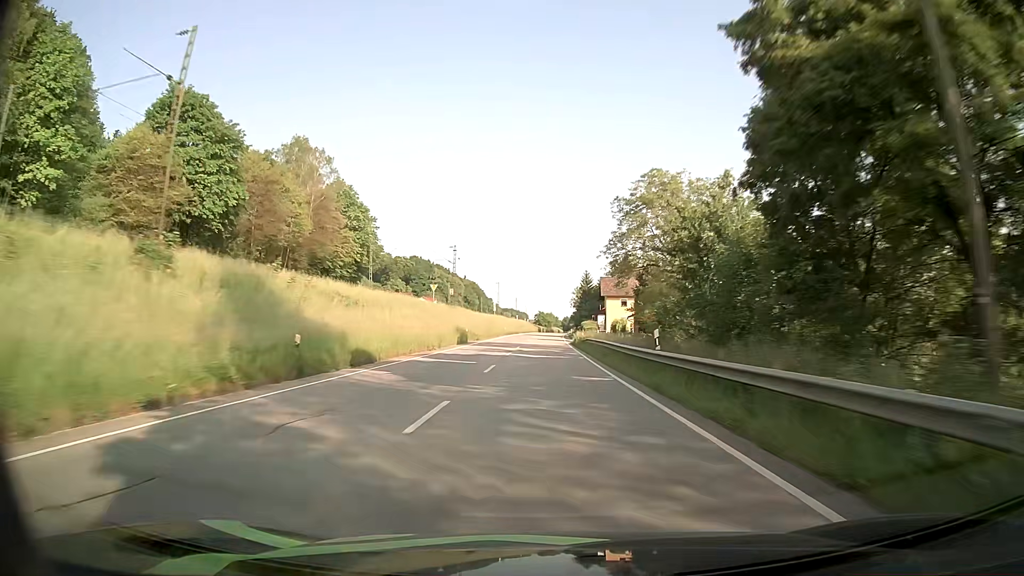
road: primary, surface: asphalt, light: Day
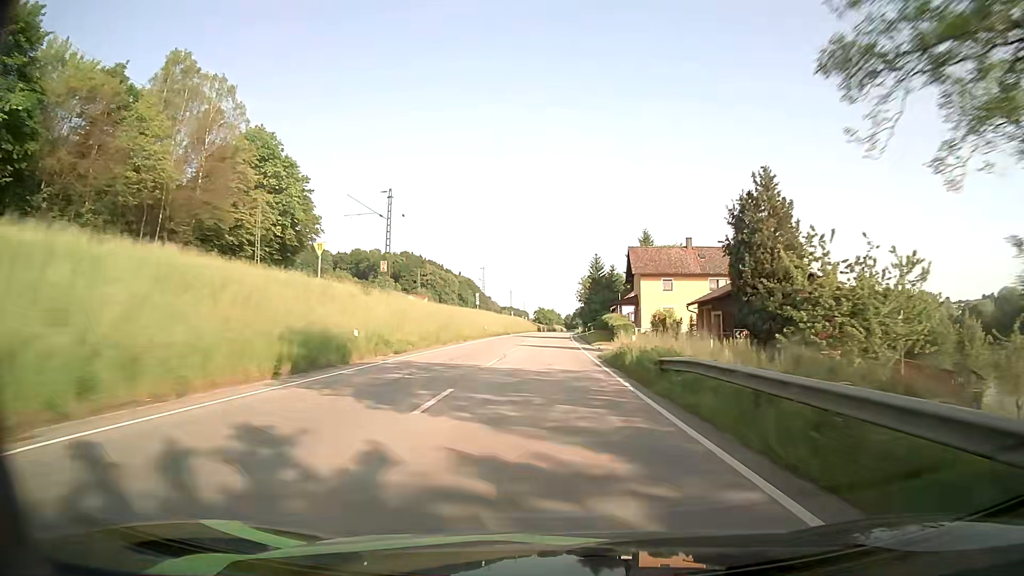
(-0.1, +34.9) m; 0°
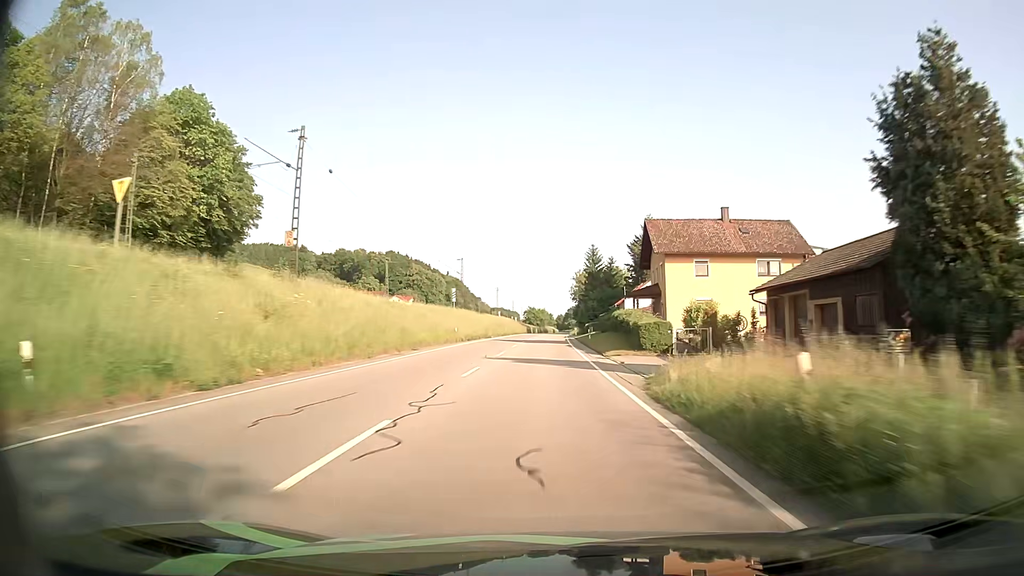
(+0.1, +17.1) m; +1°
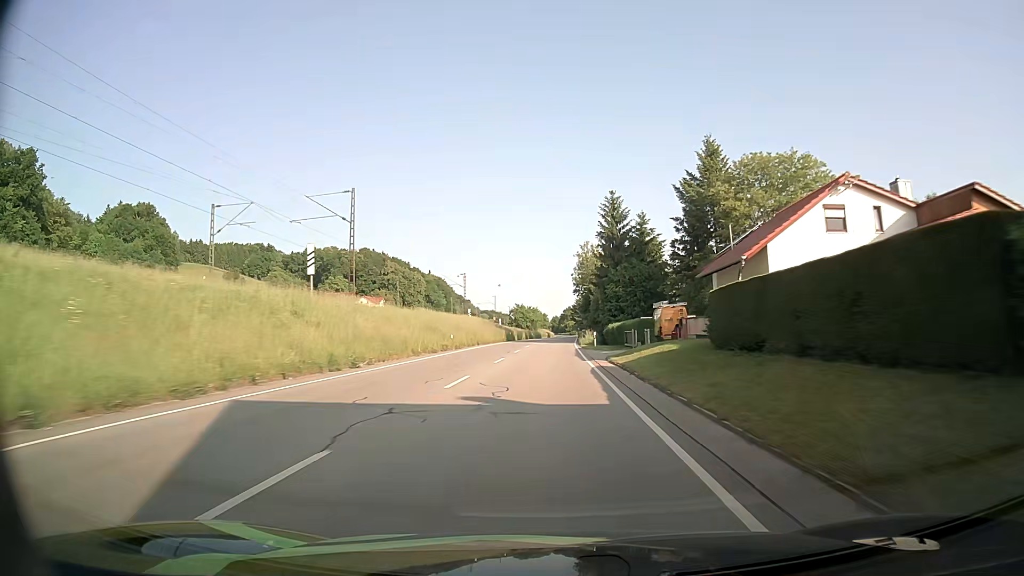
(+0.4, +51.0) m; +1°
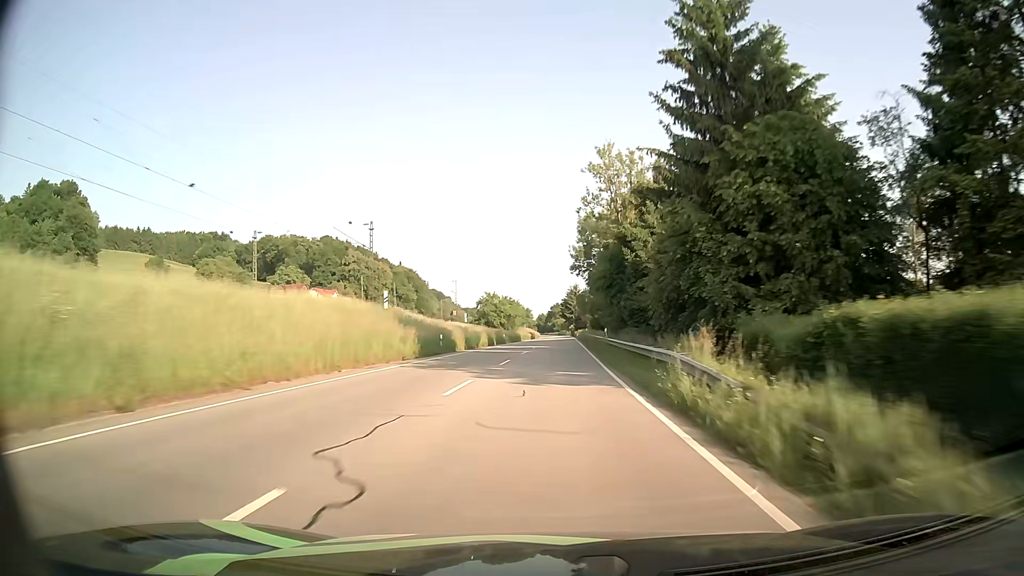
(+0.4, +50.8) m; +1°
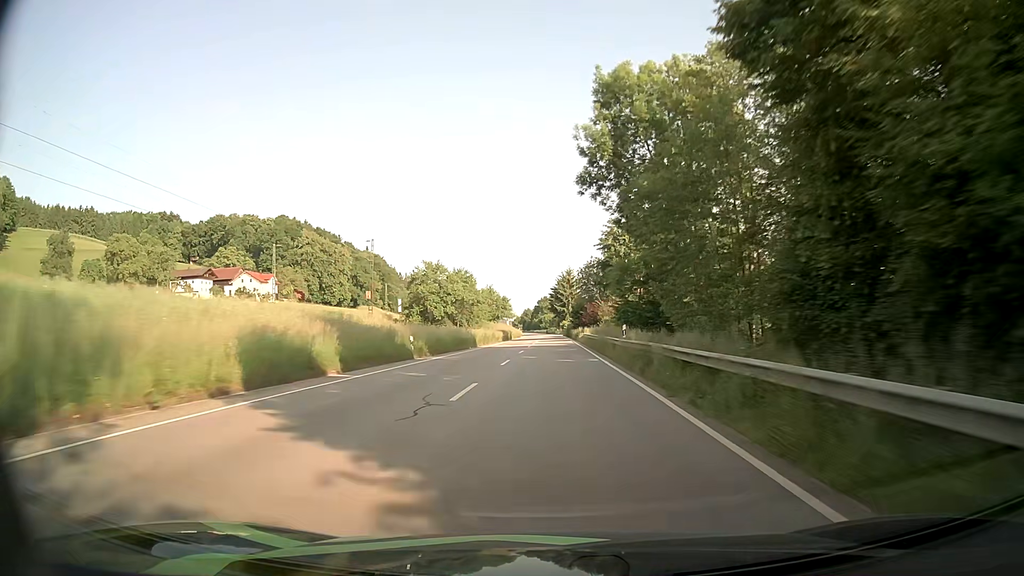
(+0.6, +50.2) m; +1°
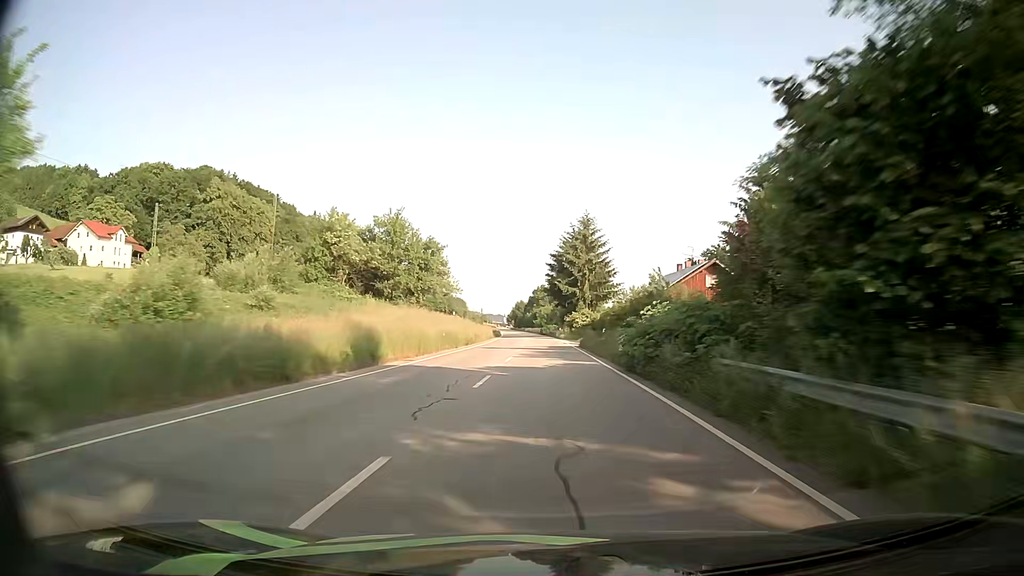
(0.0, +82.9) m; 0°
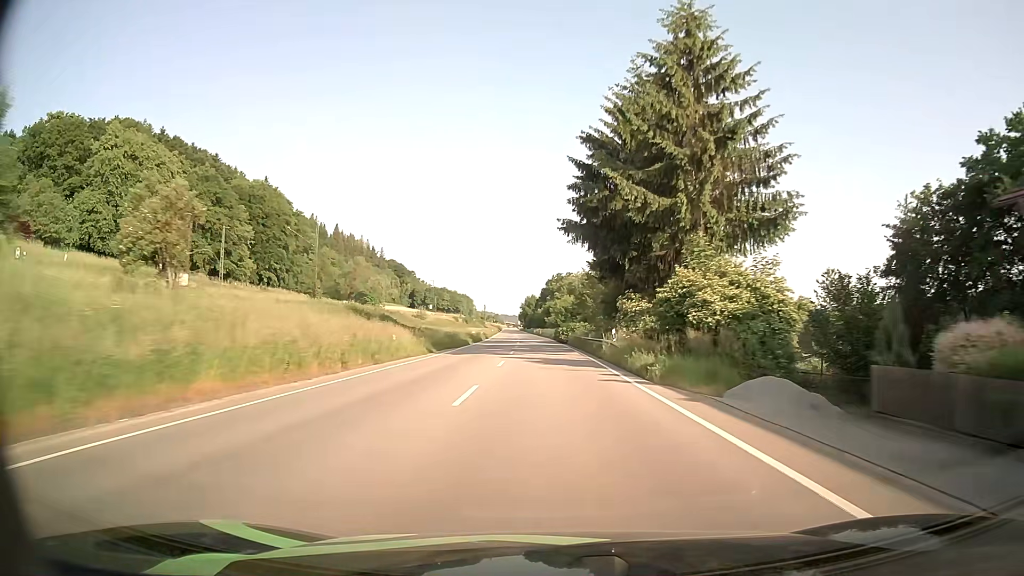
(-0.5, +64.6) m; -1°
(0, +10) (0, +20) (0, +30) (-1, +40) (-1, +50) (-2, +60) (-2, +70) (-2, +80) (-3, +90) (-3, +100) m
